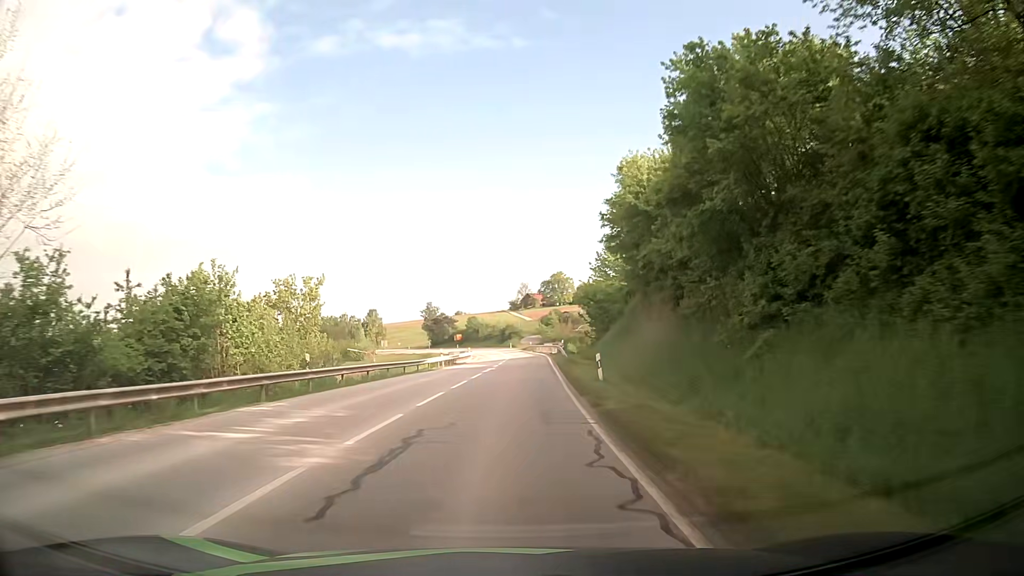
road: secondary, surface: asphalt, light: Day
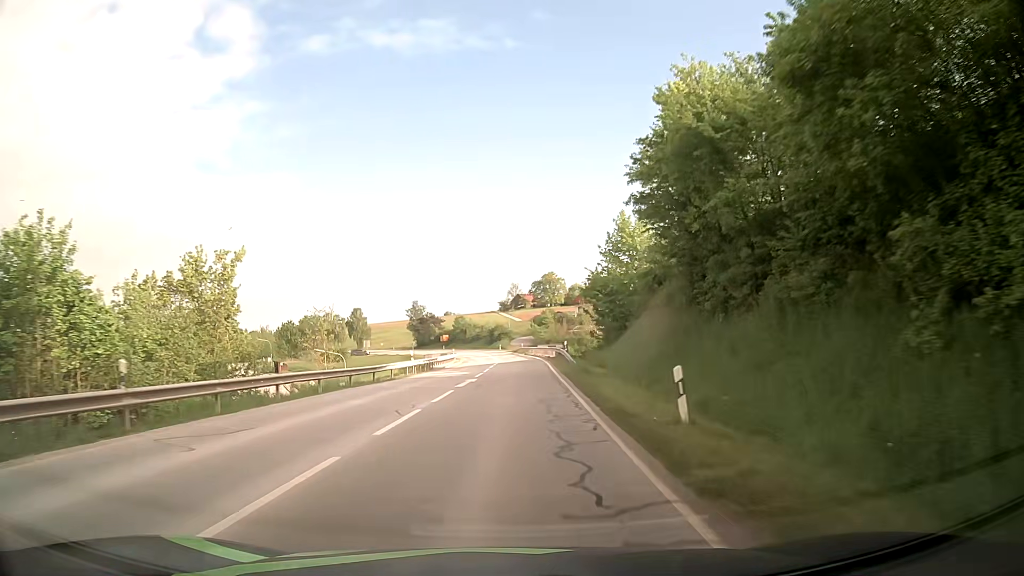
(+0.1, +11.0) m; +1°
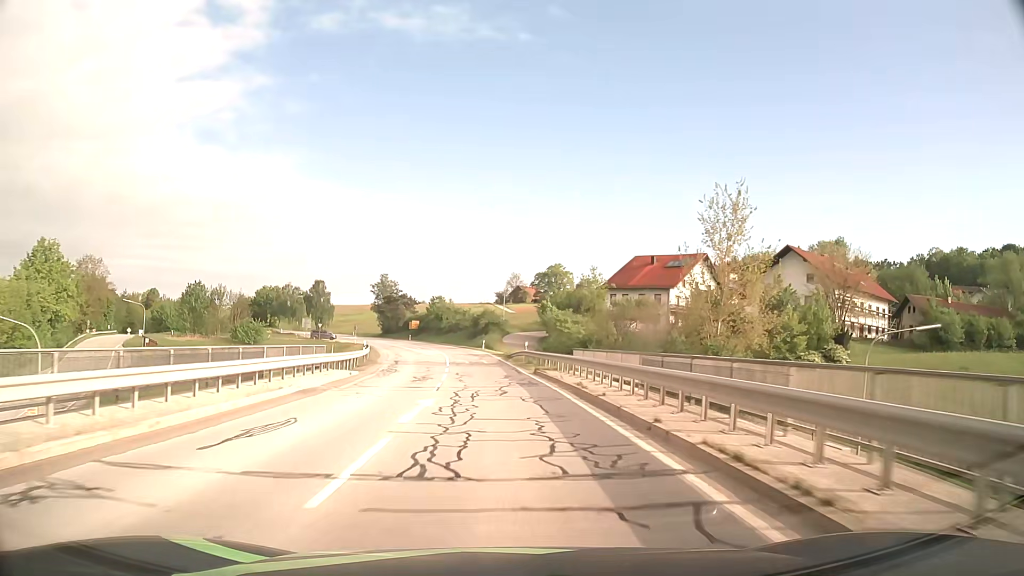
(+0.6, +53.7) m; 0°
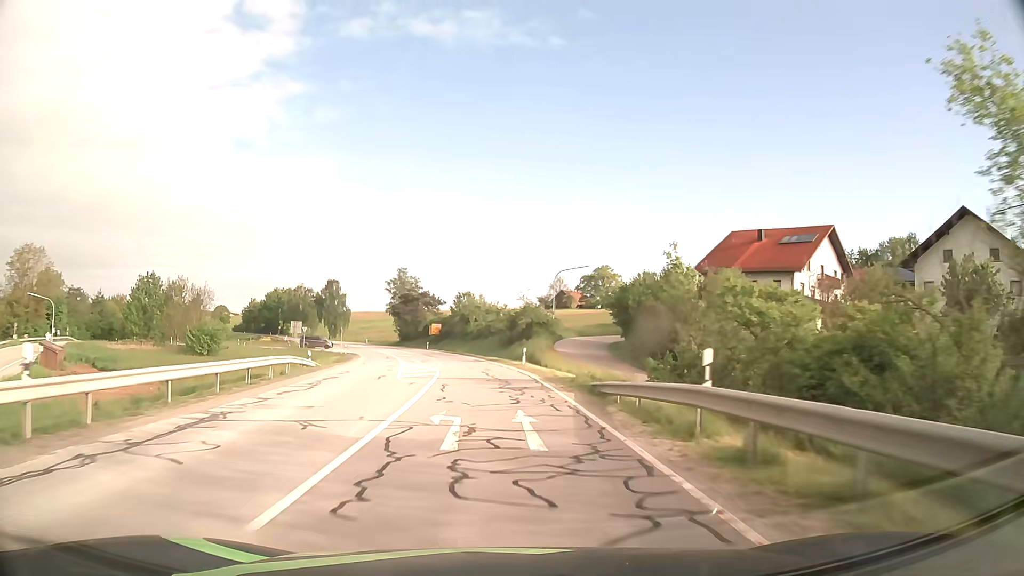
(-0.7, +31.8) m; -3°
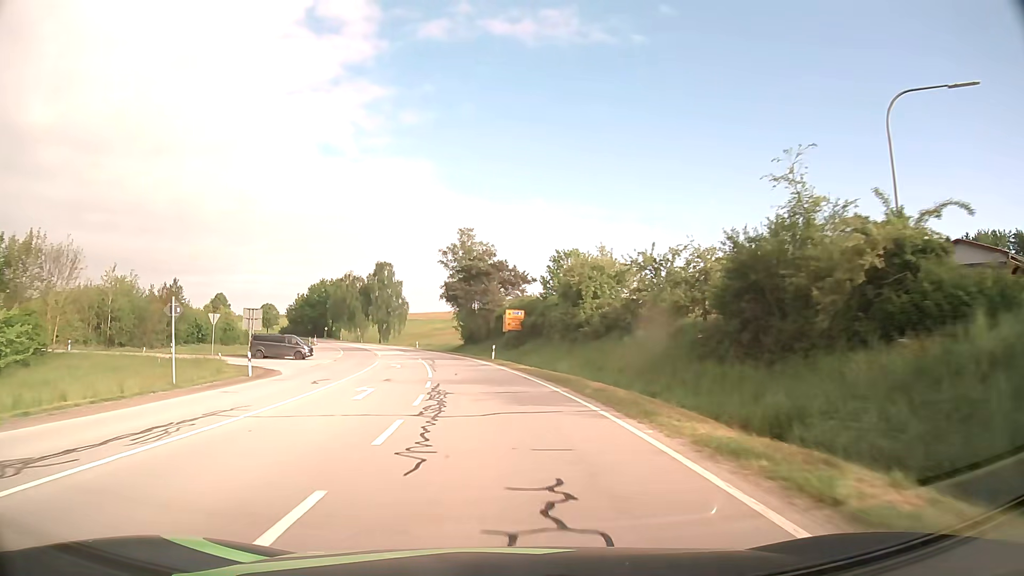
(-3.4, +52.3) m; -8°
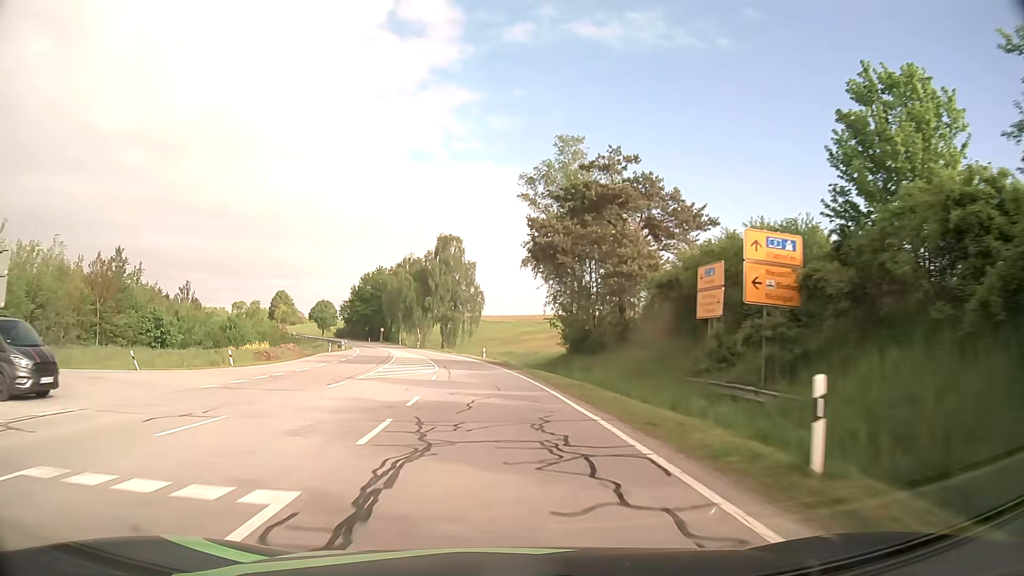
(-3.0, +41.8) m; -8°
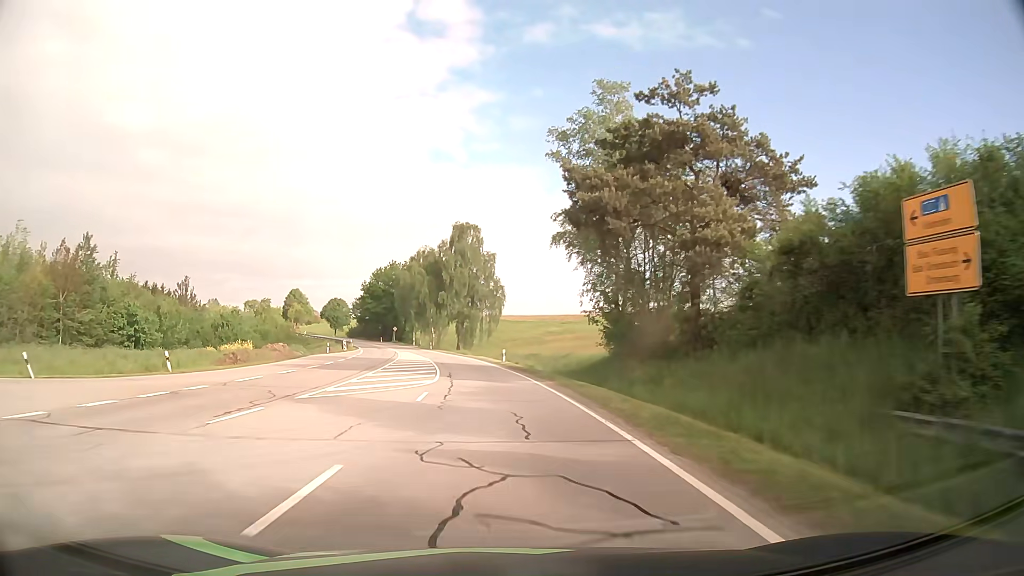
(-0.2, +10.5) m; -2°
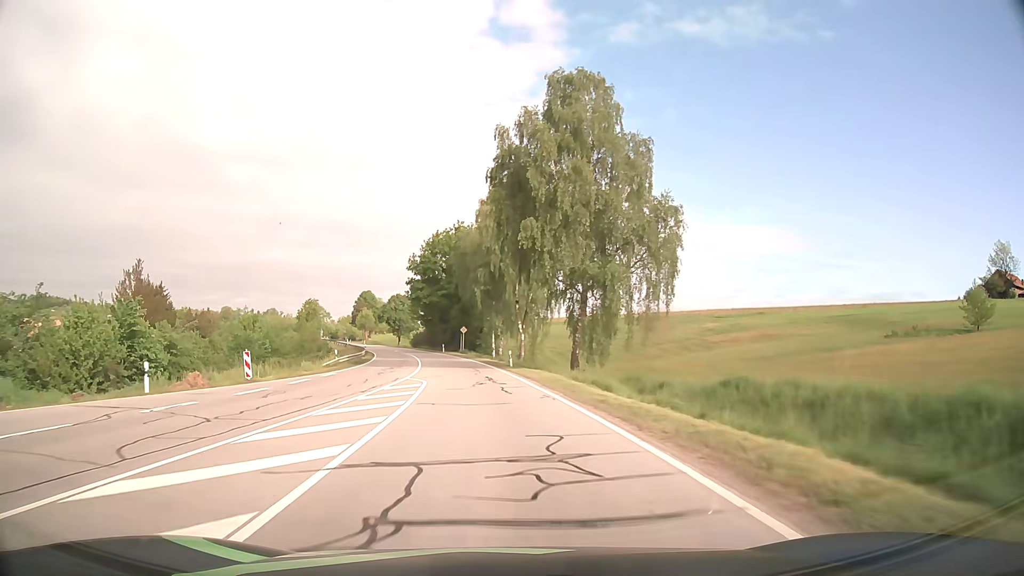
(-4.1, +52.4) m; -9°
(0, +10) (-1, +20) (-1, +30) (-3, +40) (-4, +50) (-5, +60) (-7, +70) (-9, +79) (-12, +89) (-14, +99) m
